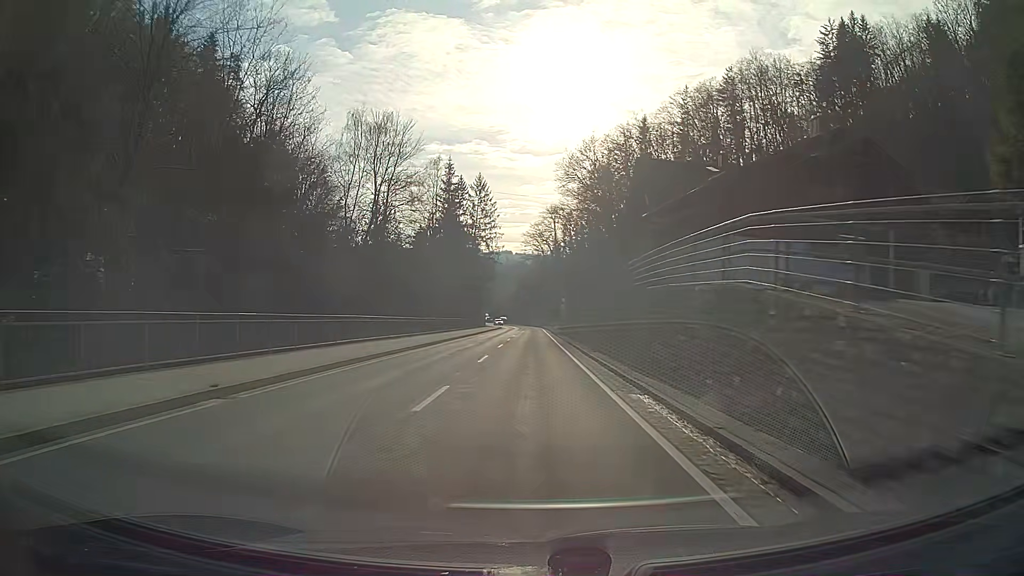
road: secondary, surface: asphalt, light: Day
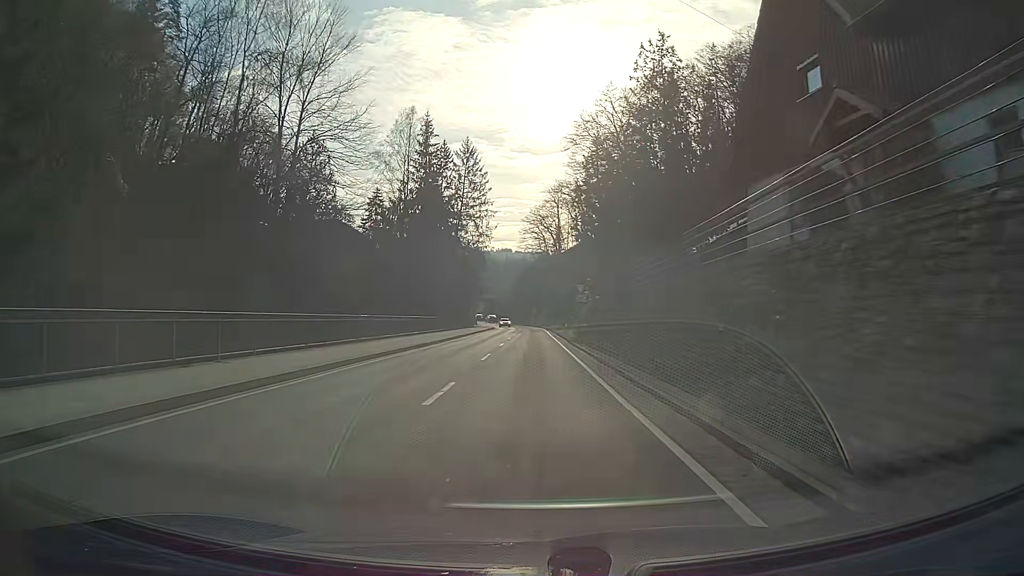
(0.0, +22.9) m; 0°
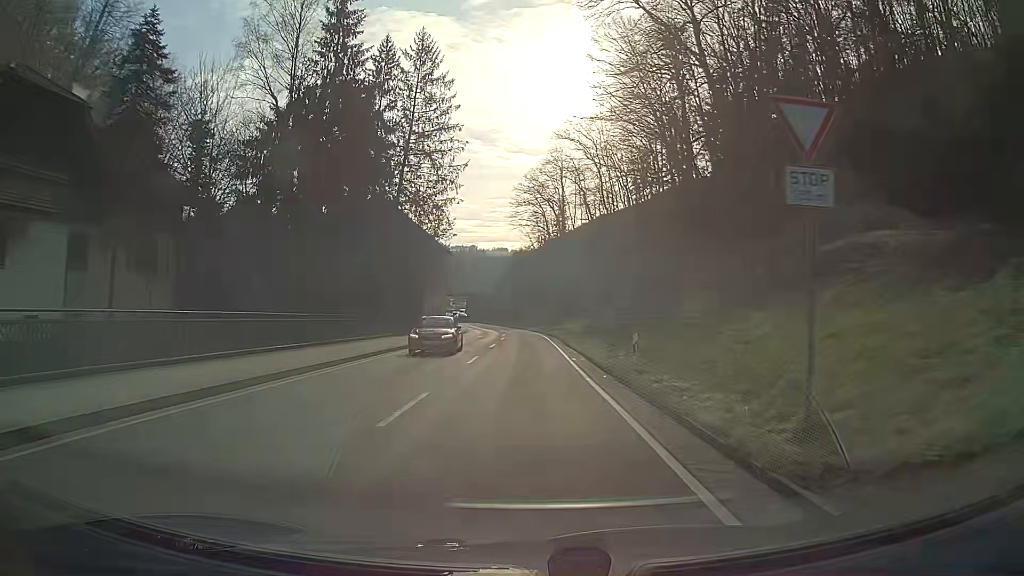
(0.0, +37.4) m; 0°
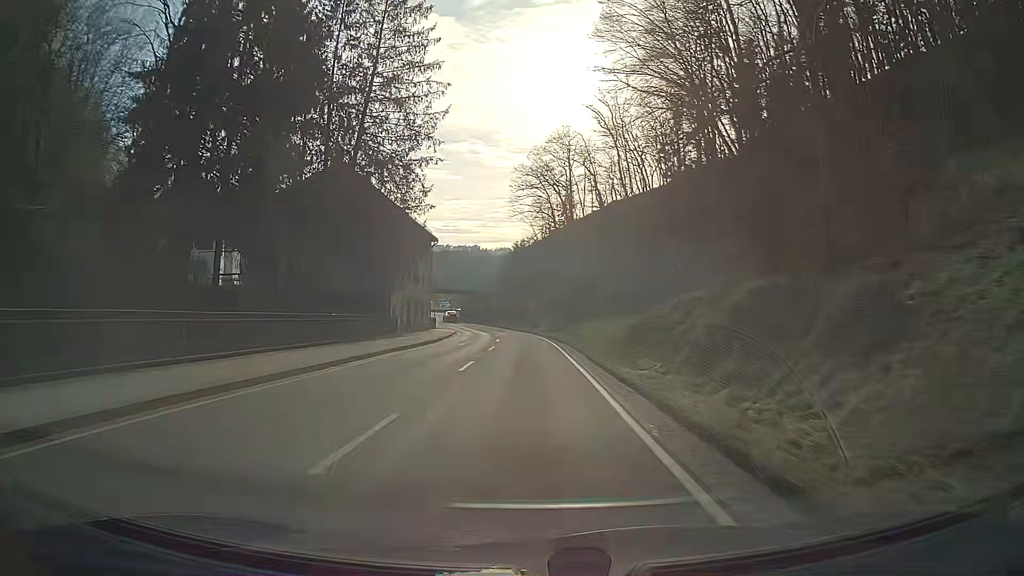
(-0.1, +14.7) m; 0°
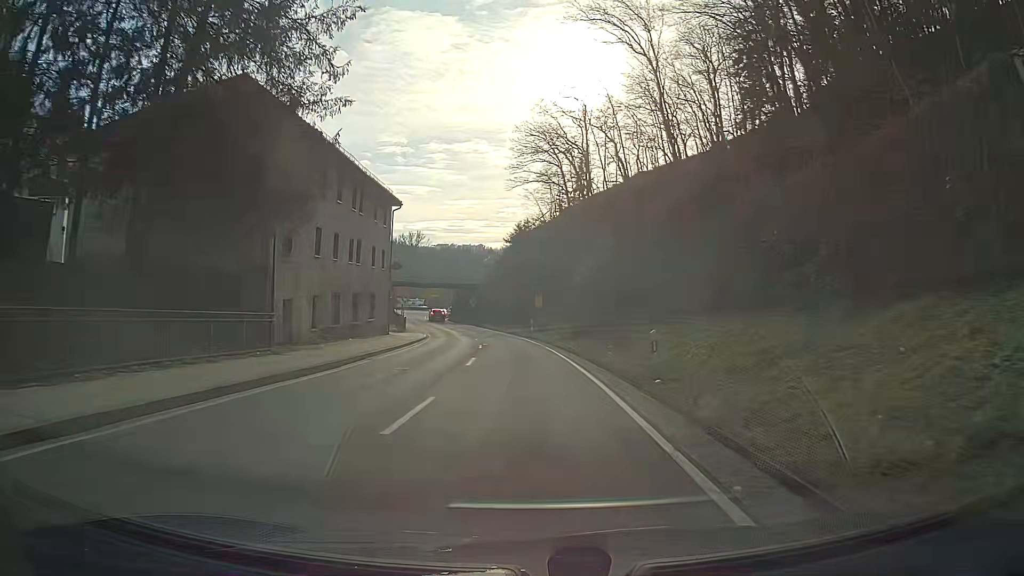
(-0.1, +21.7) m; 0°
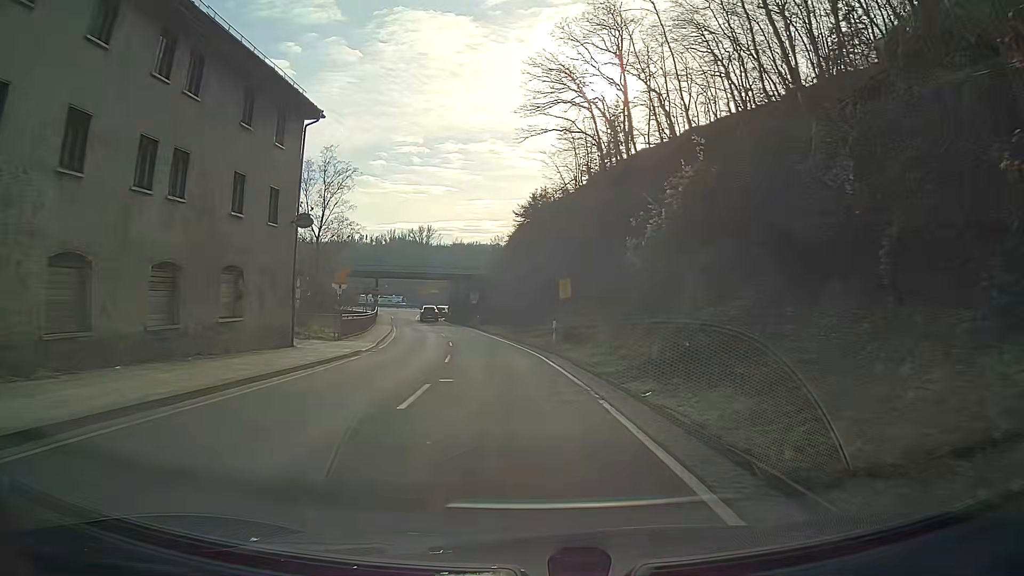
(-0.3, +21.3) m; -3°
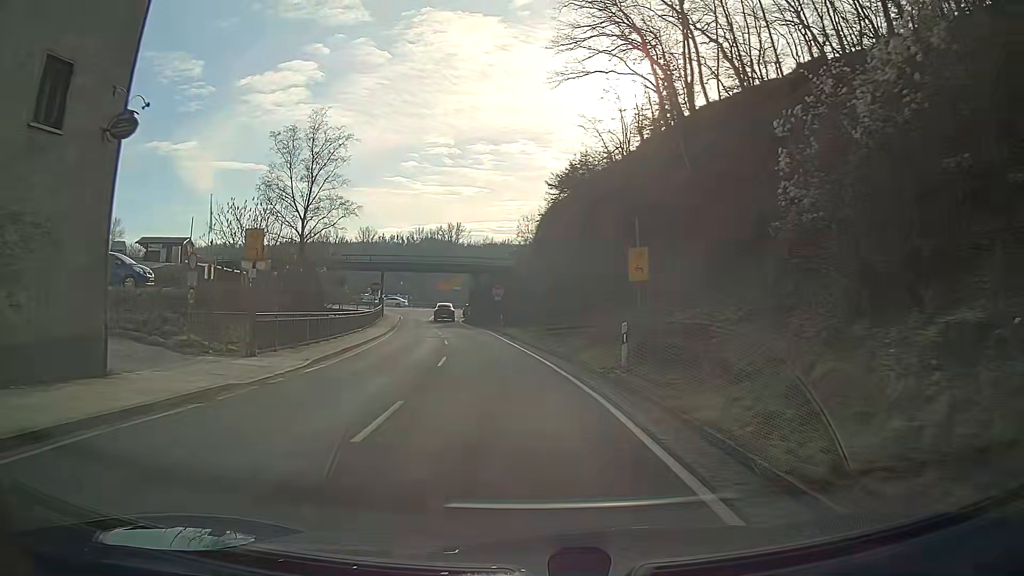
(-0.4, +13.7) m; -3°
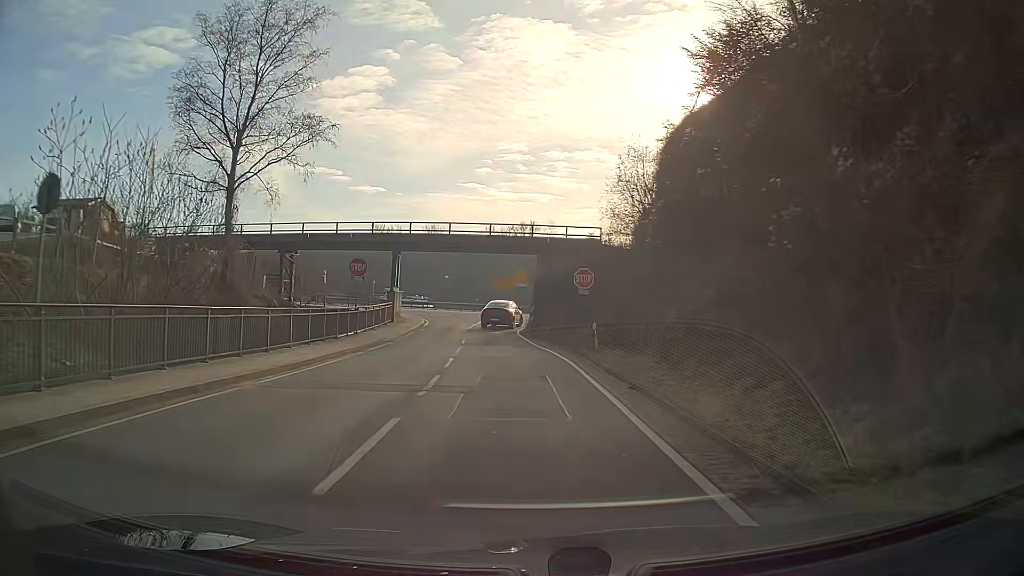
(-1.3, +25.7) m; -6°
(0, +10) (-1, +20) (-1, +30) (-2, +40) (+1, +49) (+10, +53) (+20, +53) (+30, +51) (+39, +50) (+49, +48) m
